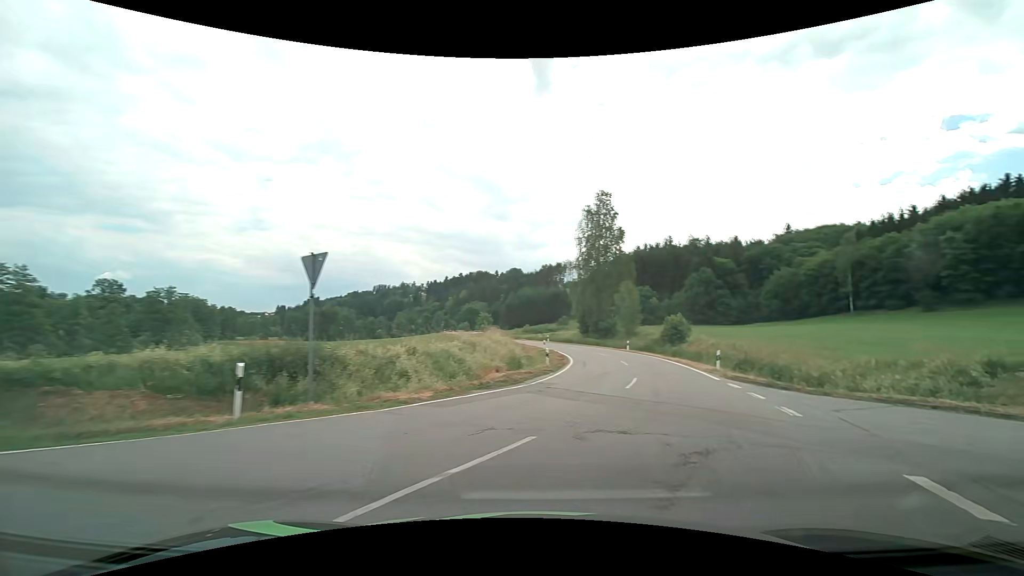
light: Day
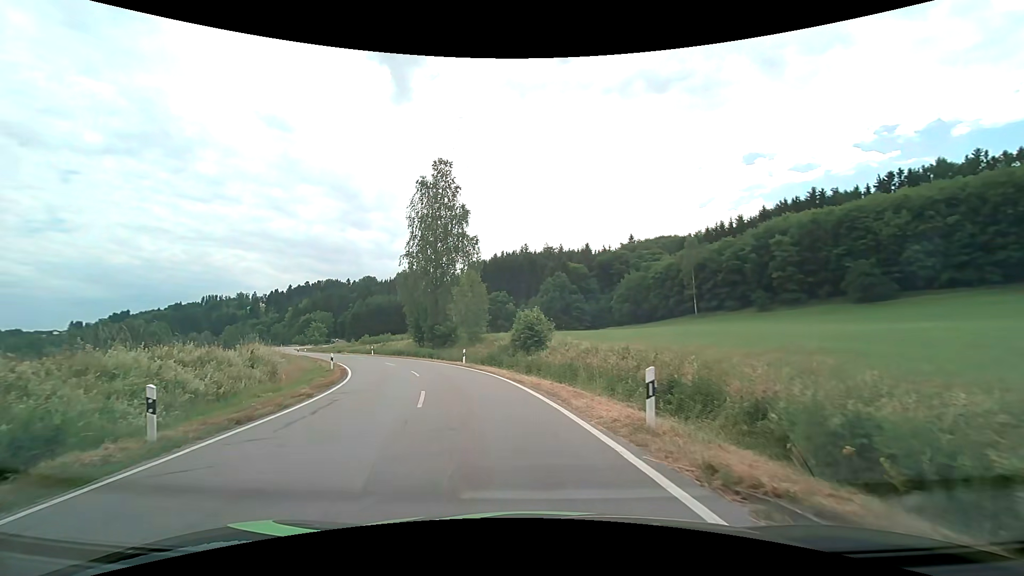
(+4.5, +16.3) m; +18°
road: tertiary
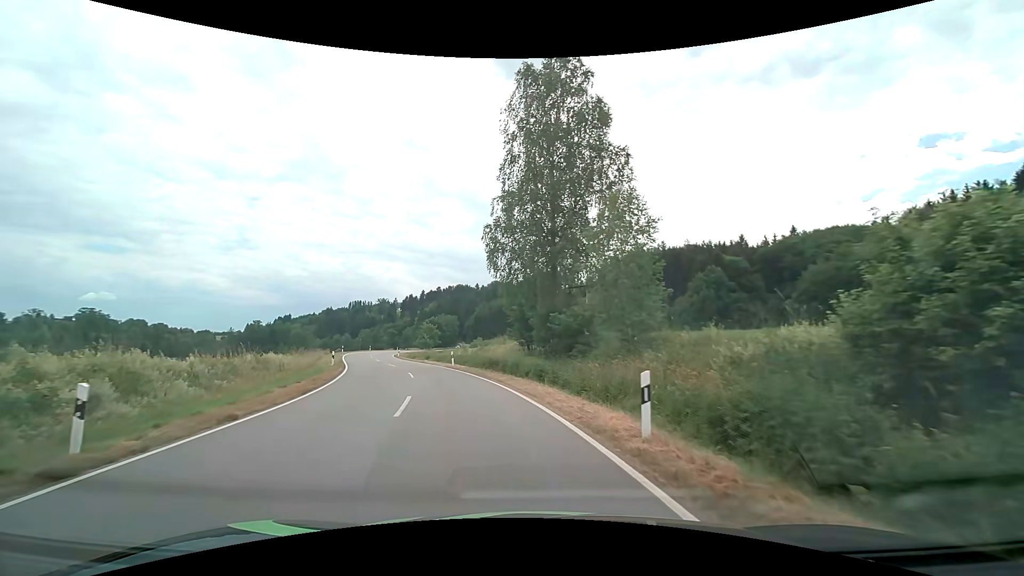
(-3.6, +24.6) m; -15°
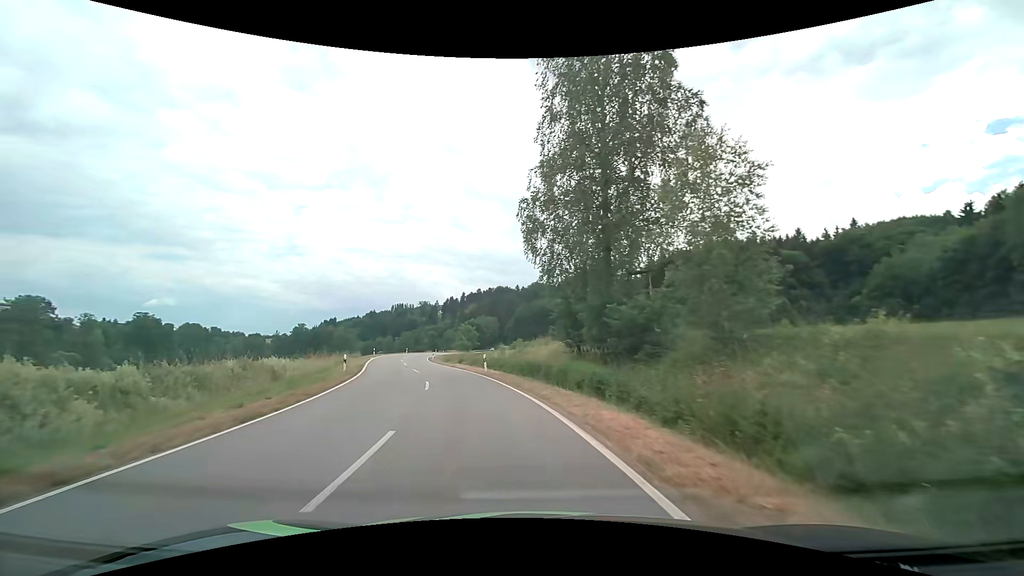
(-0.2, +5.8) m; -5°
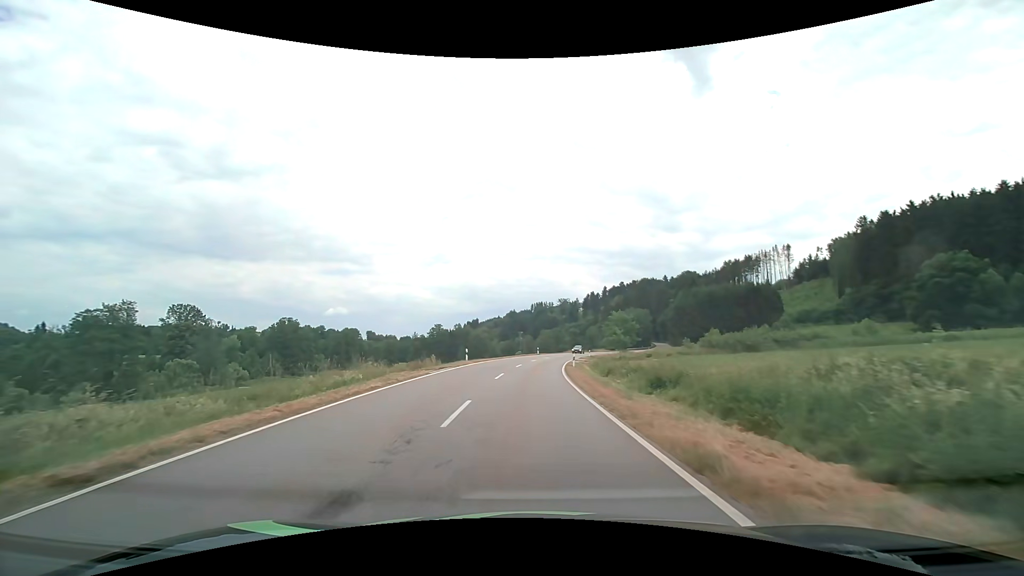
(-5.8, +32.4) m; -17°
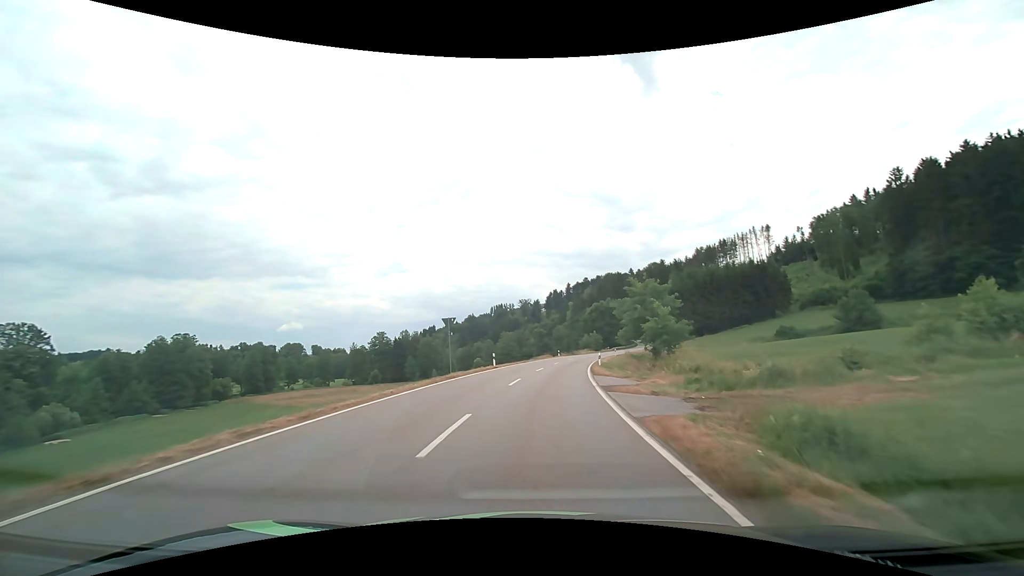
(+0.5, +39.1) m; +4°
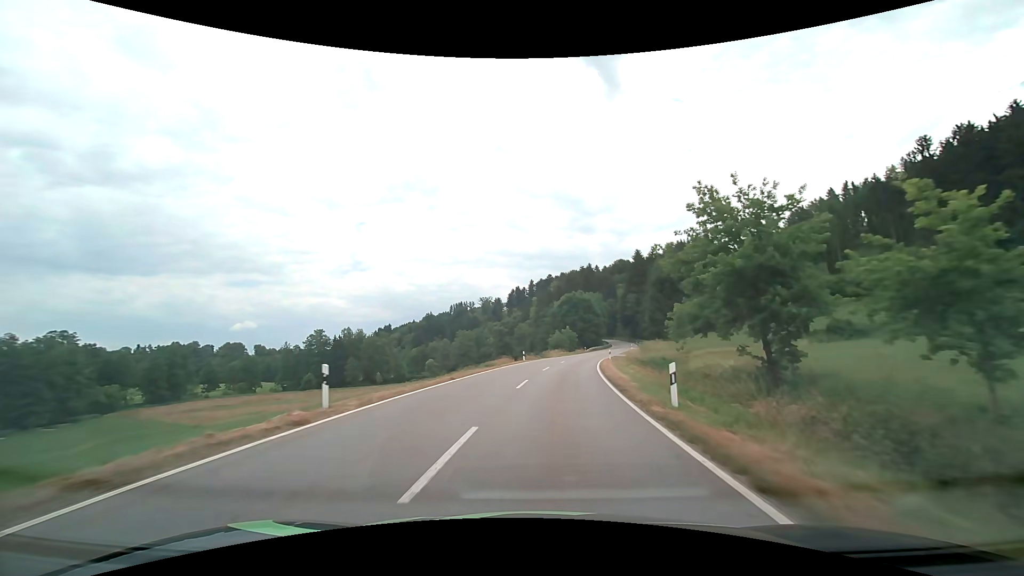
(+0.8, +25.9) m; +4°
